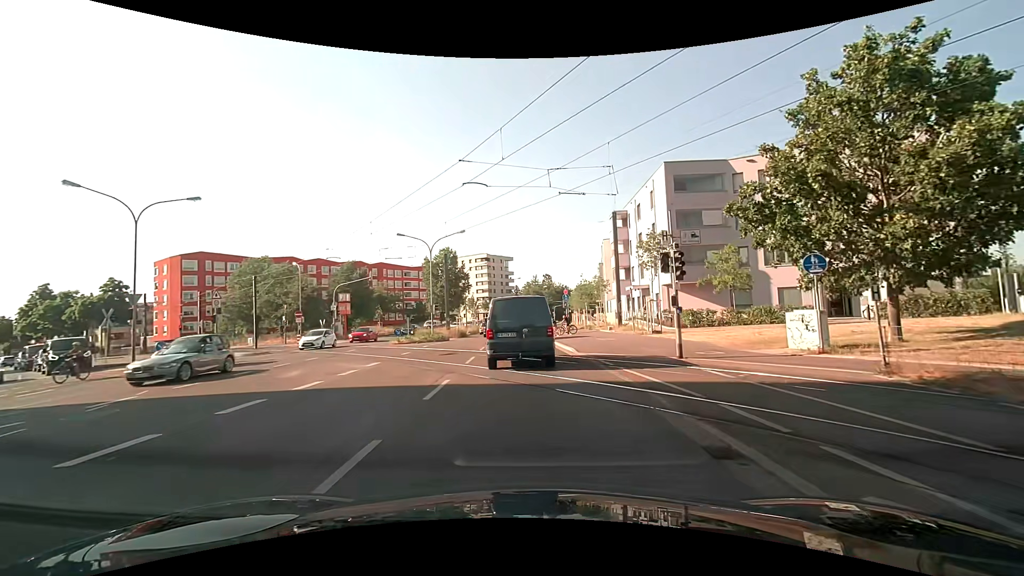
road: secondary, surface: asphalt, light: Day
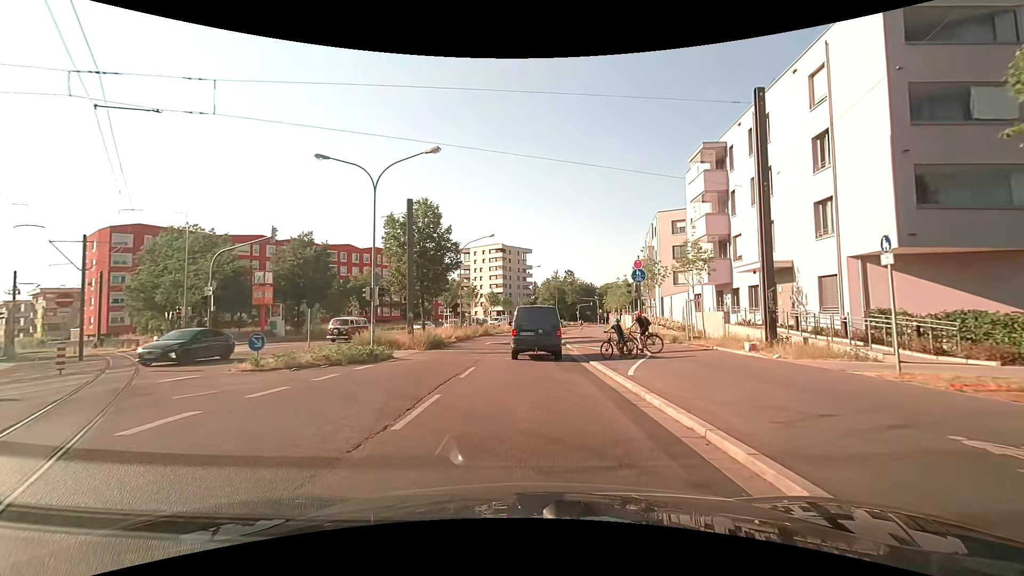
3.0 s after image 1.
(-0.2, +22.3) m; 0°
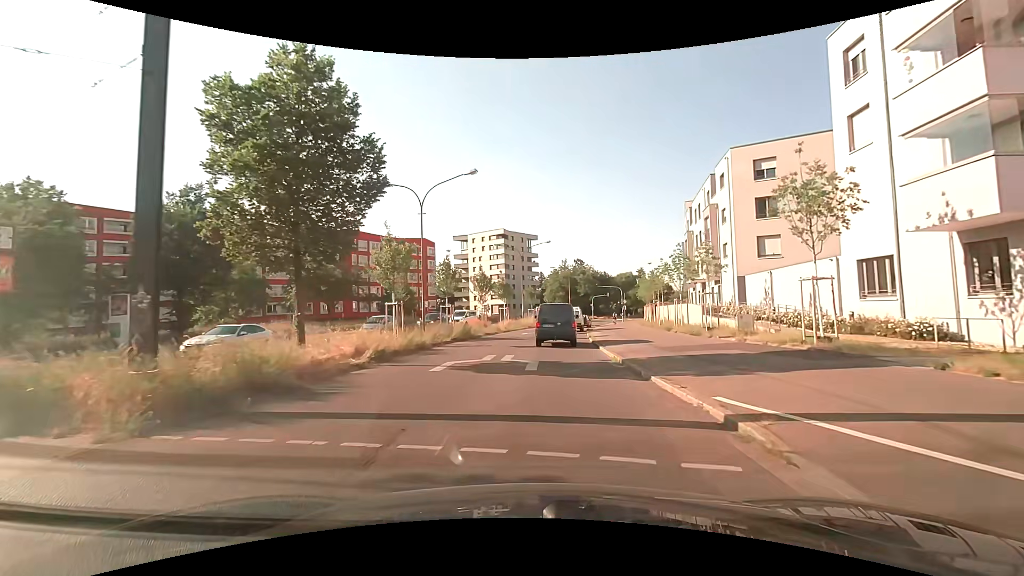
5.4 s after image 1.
(-0.5, +19.7) m; -2°
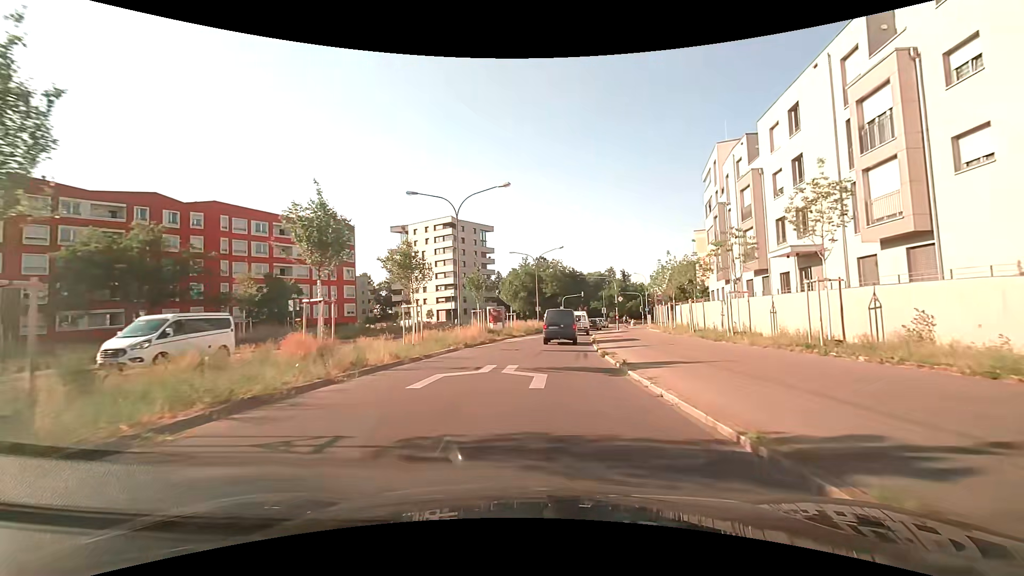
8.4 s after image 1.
(+1.2, +27.1) m; +5°
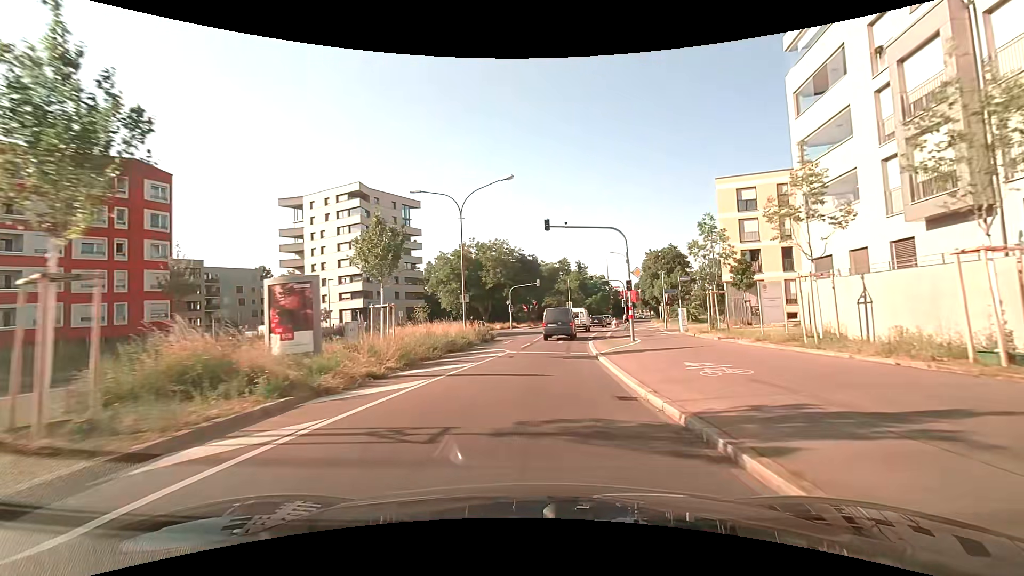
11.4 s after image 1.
(+1.7, +29.4) m; +6°
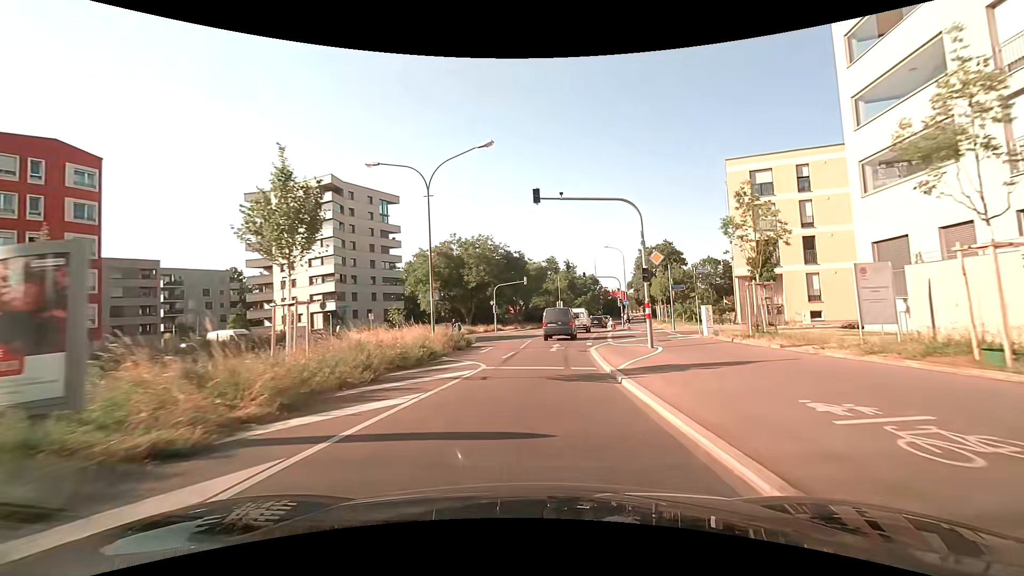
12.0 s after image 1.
(+0.1, +6.1) m; +2°
(0, +10) (+1, +20) (+2, +30) (+3, +40) (+5, +50) (+7, +59) (+10, +69) (+12, +79) (+15, +88) (+18, +98) m
